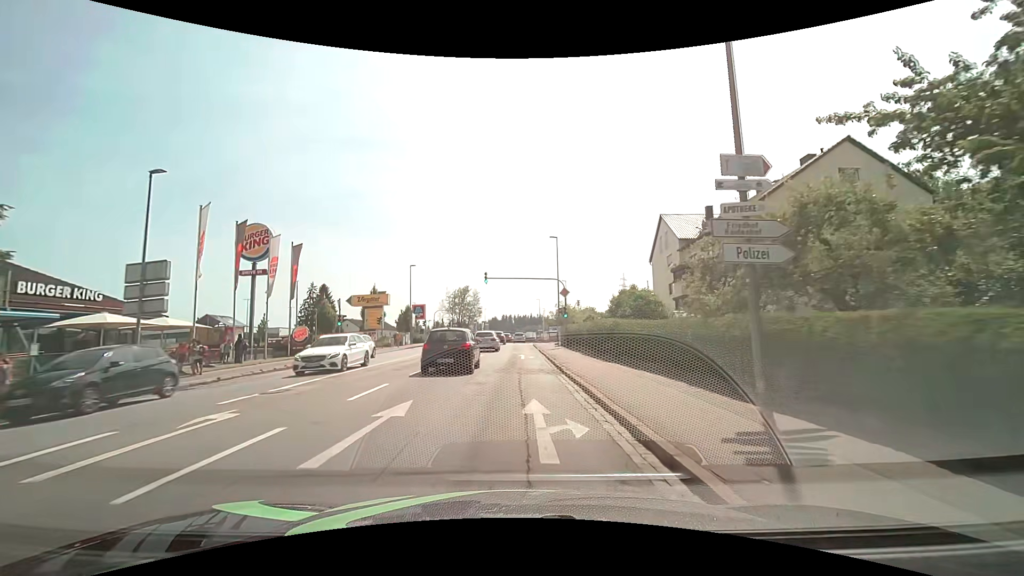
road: tertiary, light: Day
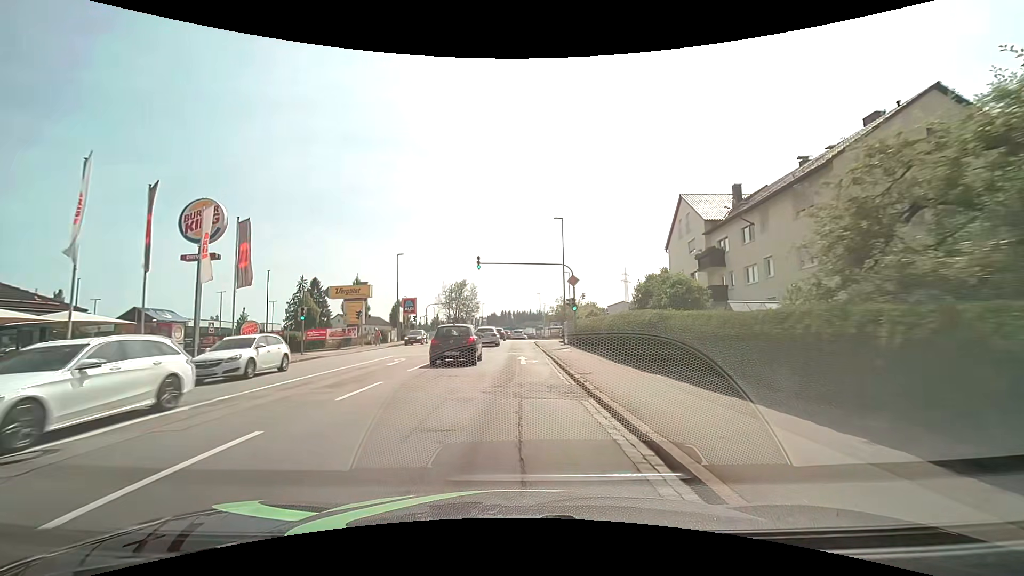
(0.0, +6.5) m; 0°
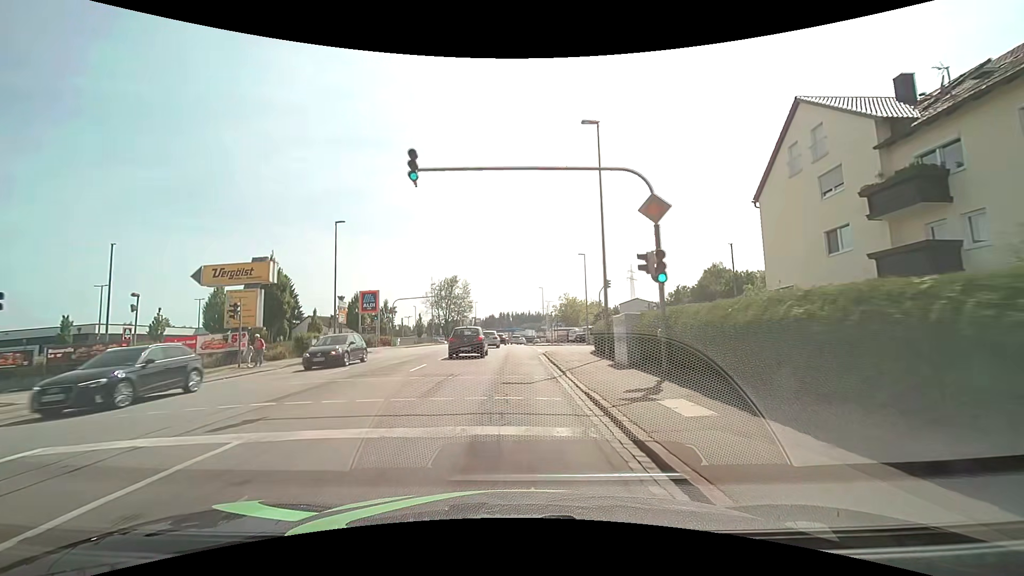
(0.0, +19.5) m; 0°
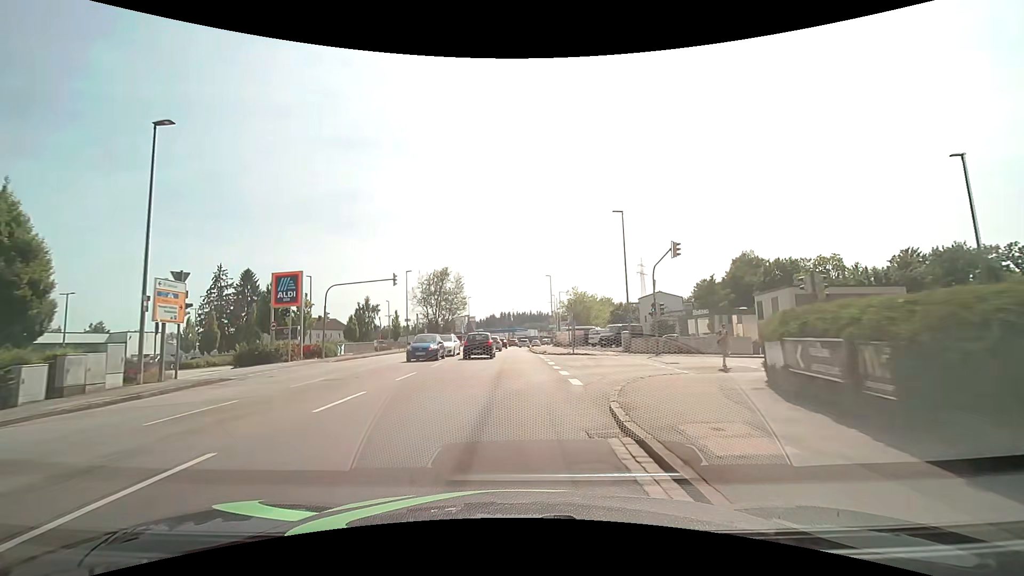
(+0.1, +20.0) m; 0°
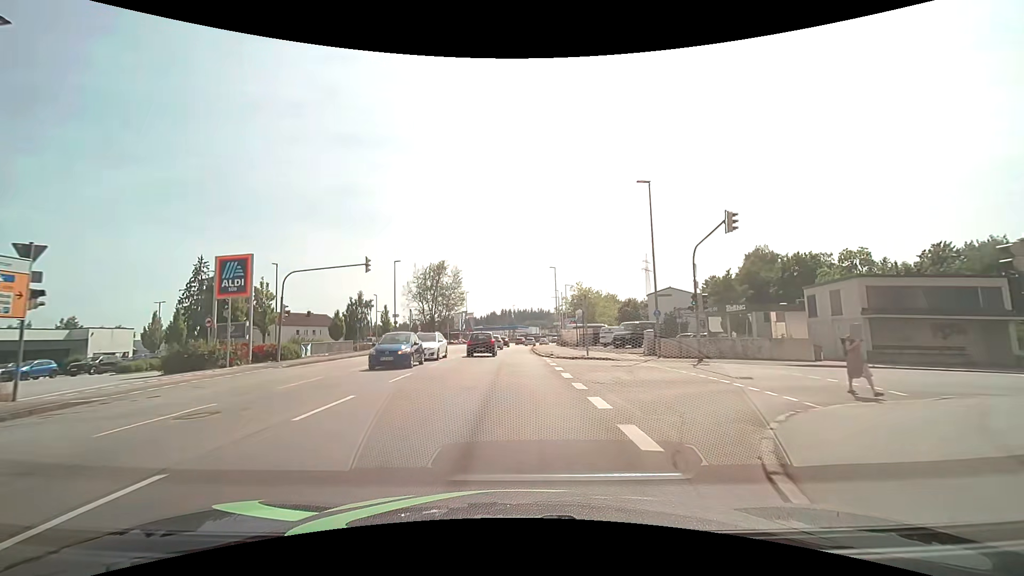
(0.0, +6.9) m; 0°
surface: asphalt
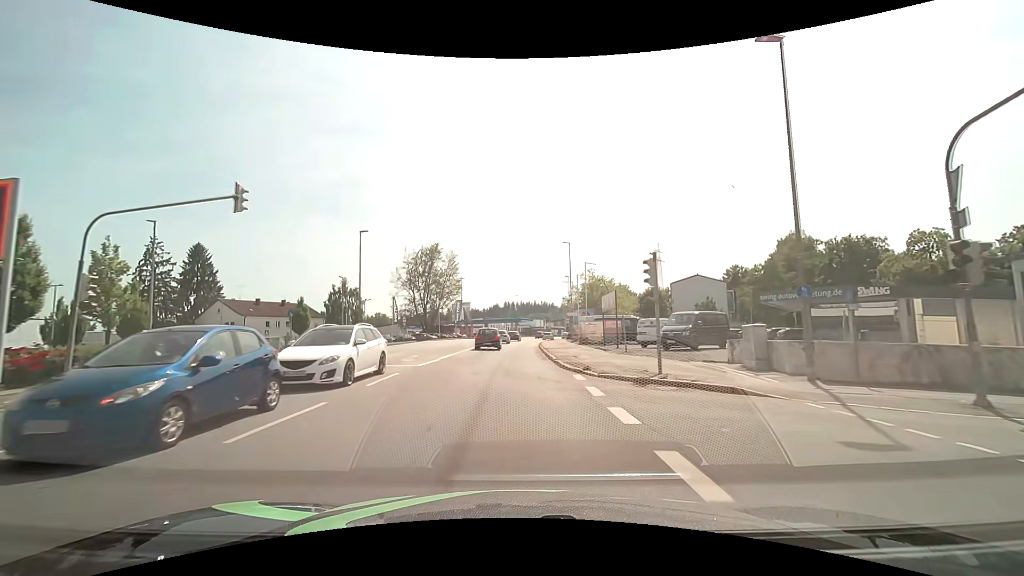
(-0.1, +14.0) m; 0°
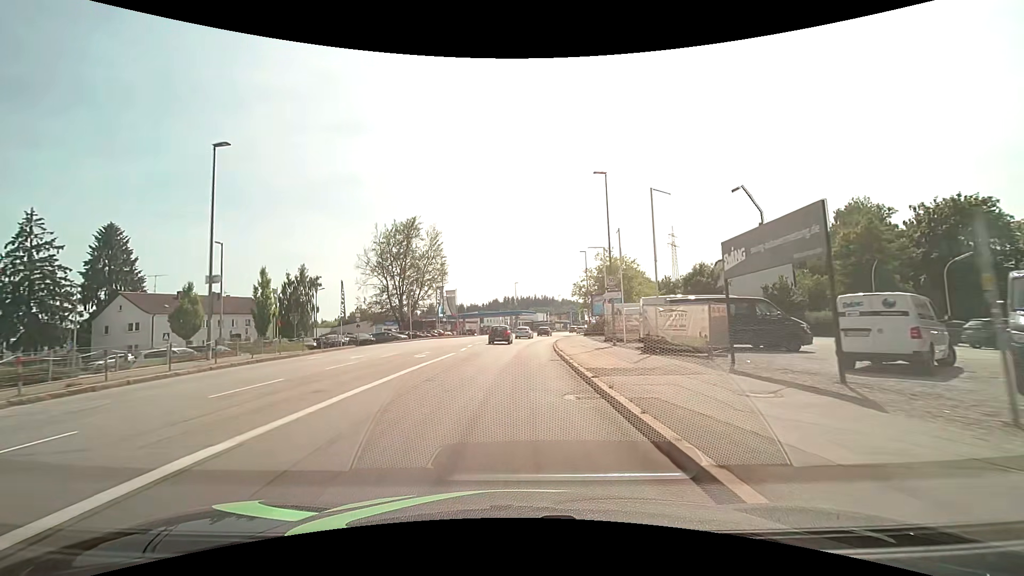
(-0.1, +21.4) m; 0°
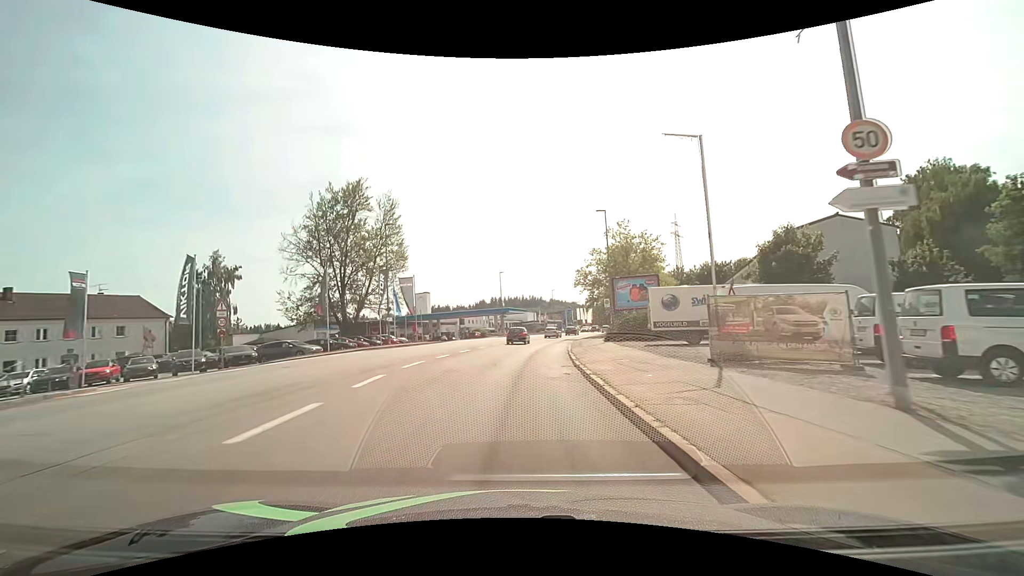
(+0.1, +21.7) m; +1°
(0, +10) (0, +20) (+1, +30) (+2, +40) (+3, +50) (+5, +60) (+7, +69) (+10, +79) (+13, +89) (+15, +98) m
